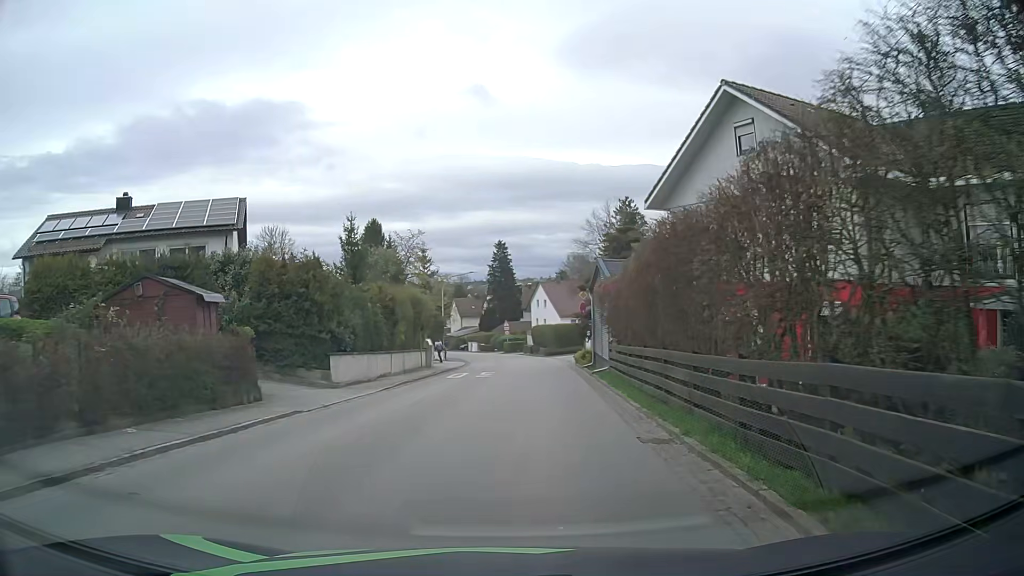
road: unclassified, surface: asphalt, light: Day
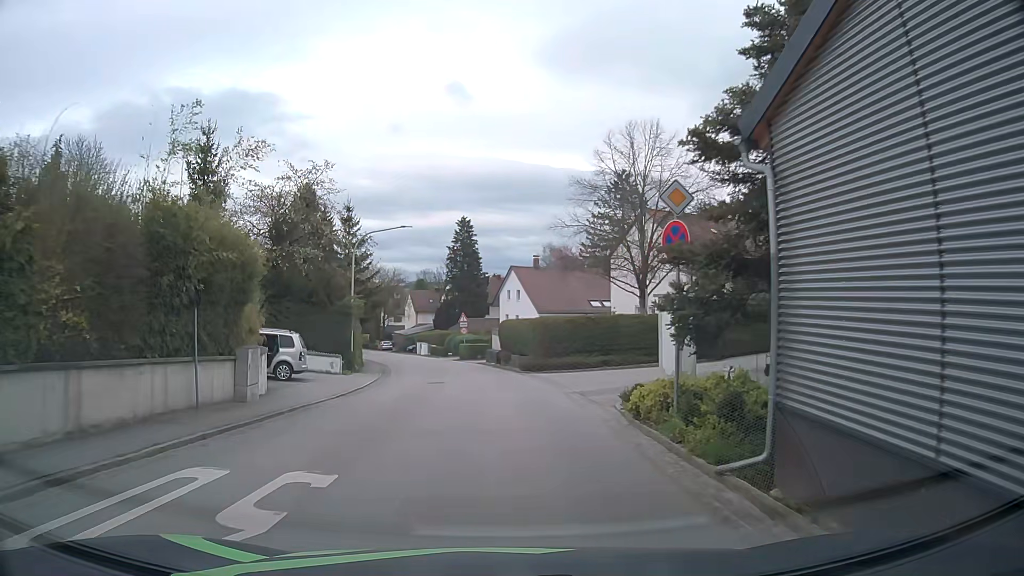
(+1.1, +23.1) m; +5°
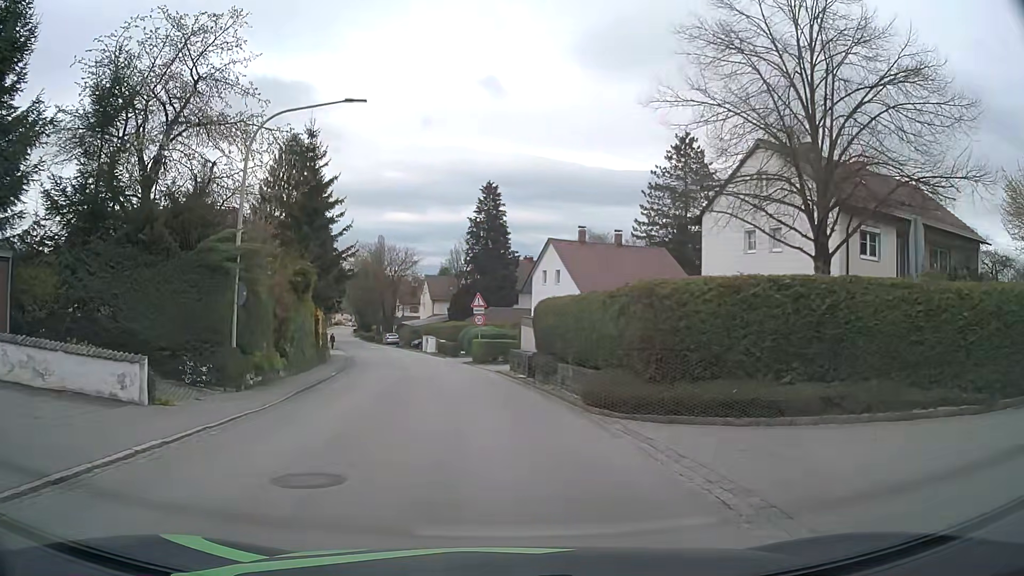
(-0.8, +18.1) m; -4°
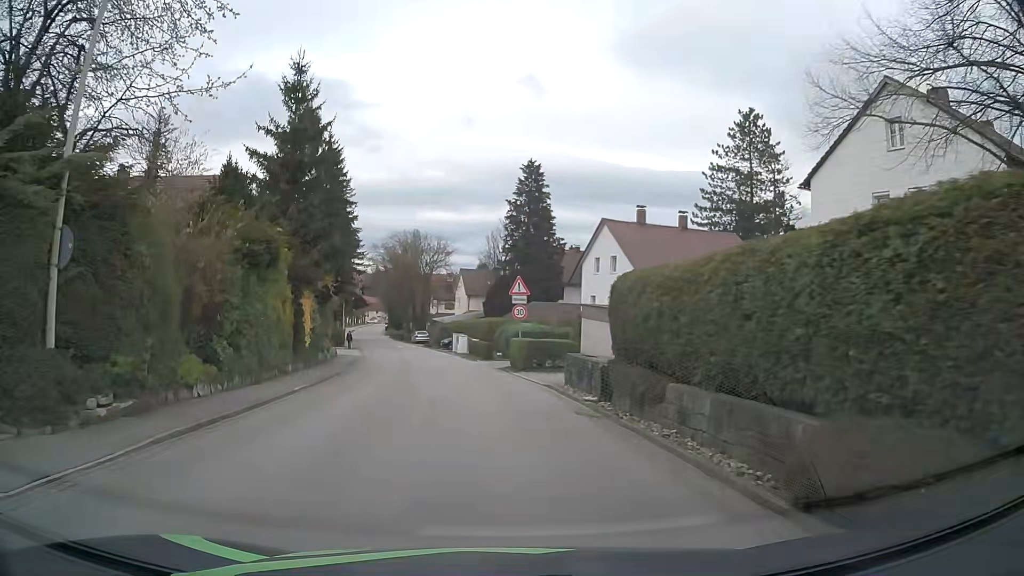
(-0.2, +9.0) m; -3°
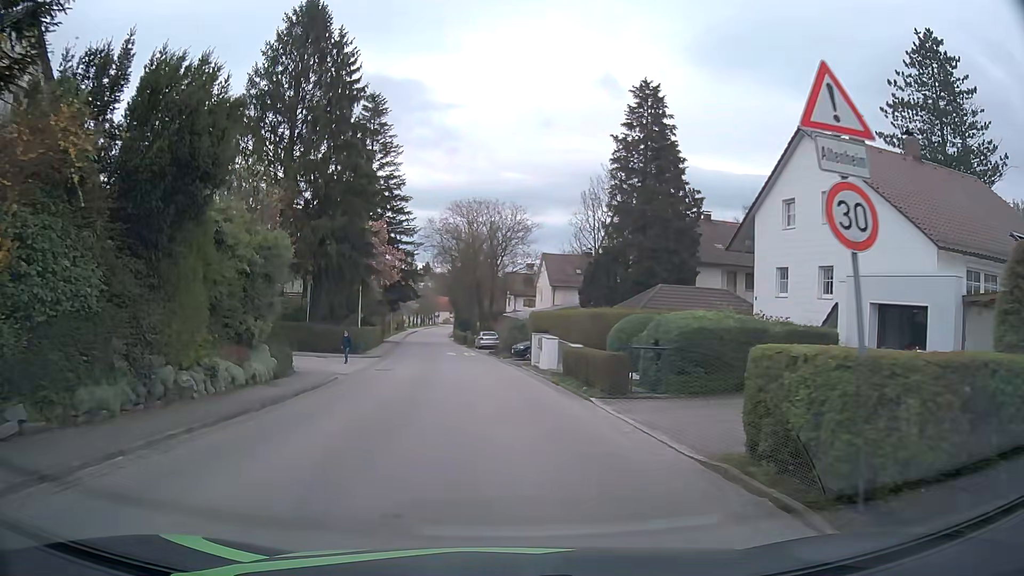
(-1.3, +21.9) m; -7°
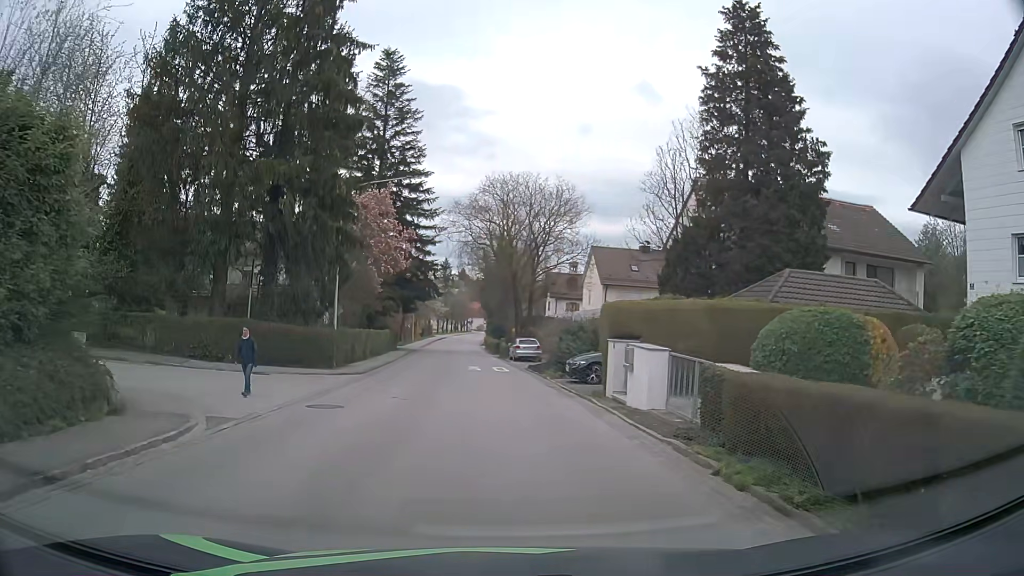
(-0.4, +12.9) m; -3°
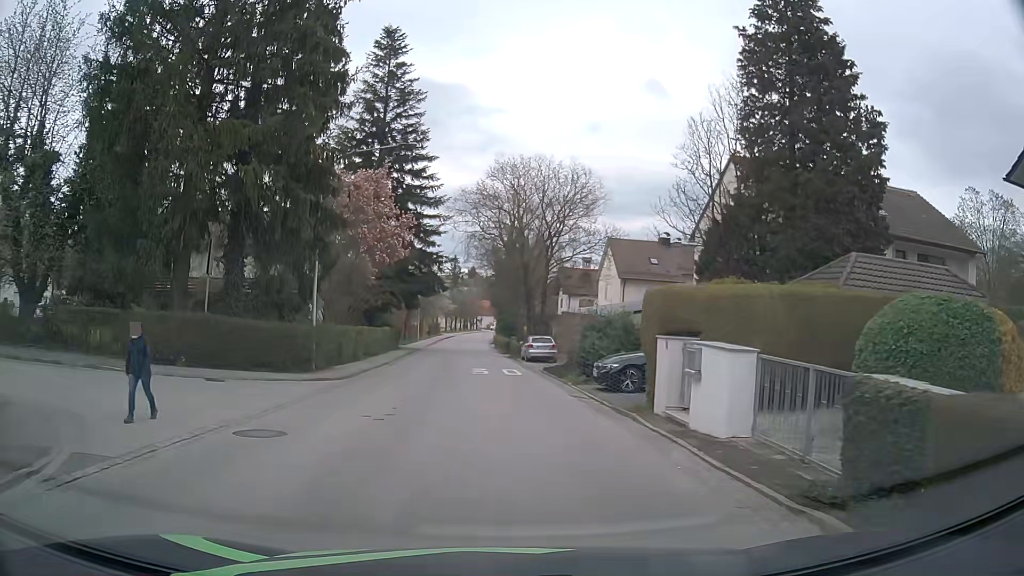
(-0.1, +4.3) m; -1°
